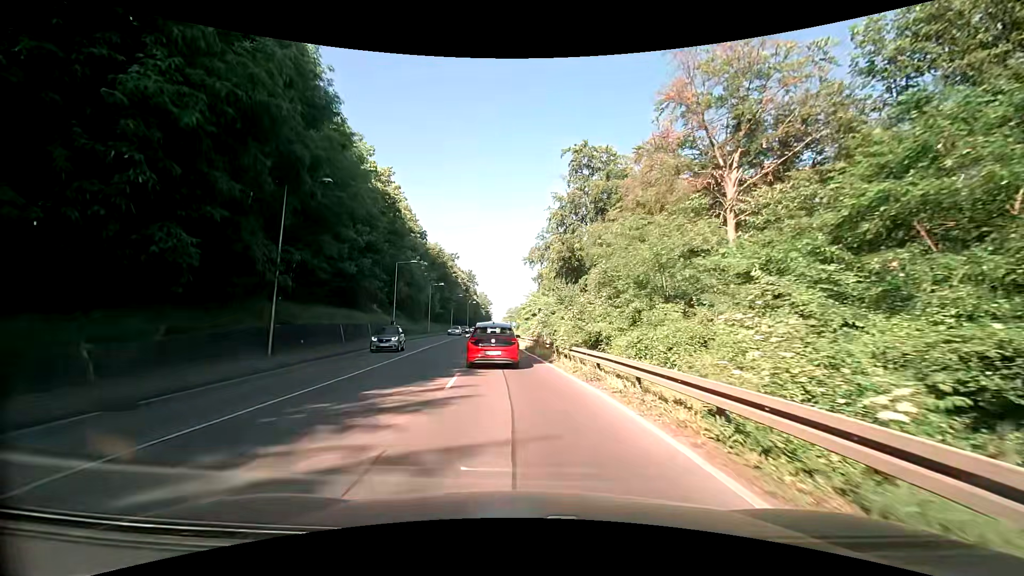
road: secondary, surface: asphalt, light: Day
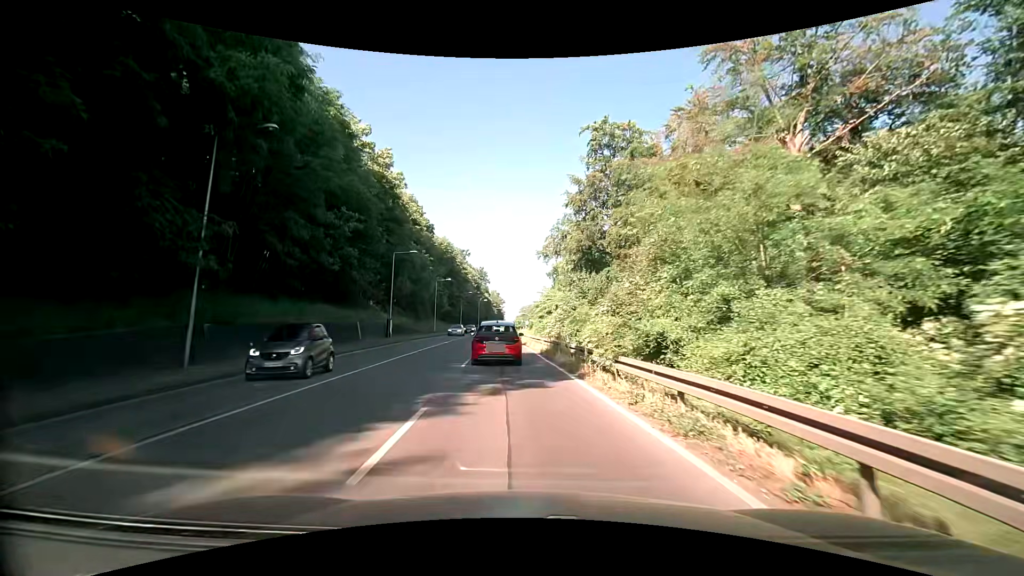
(-0.1, +6.6) m; -1°
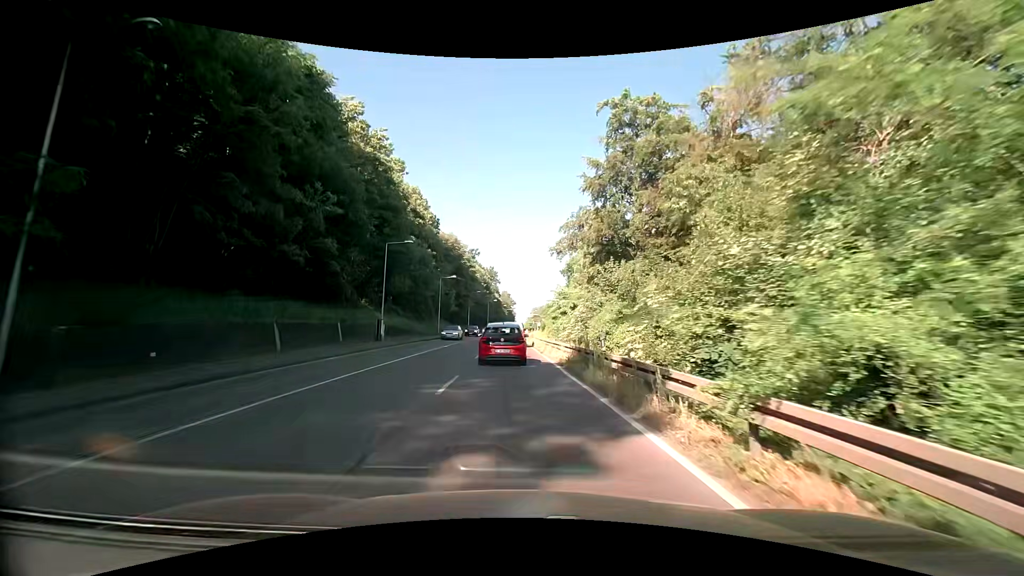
(-0.1, +6.5) m; -2°
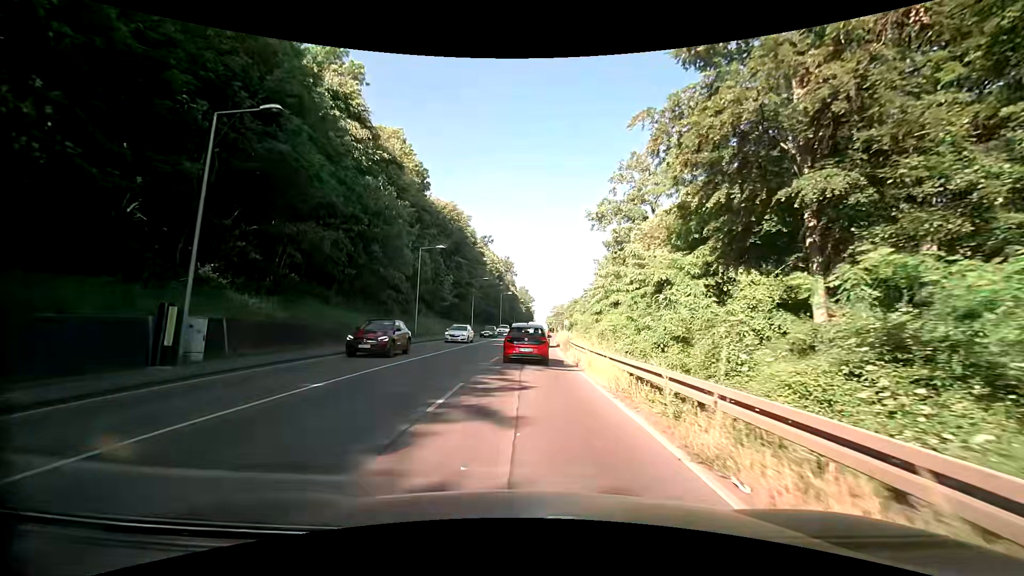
(-0.7, +26.1) m; -2°
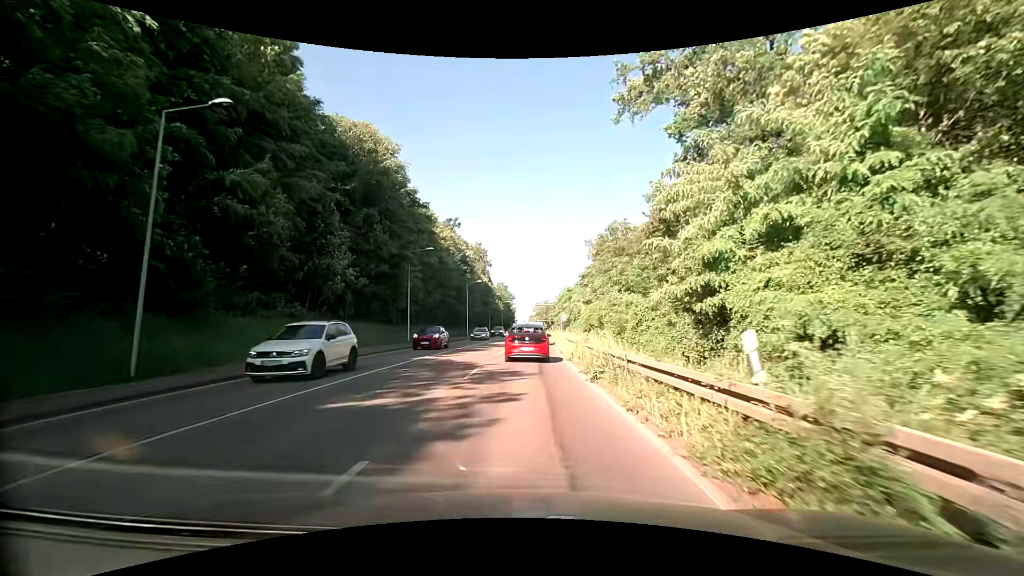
(+0.8, +30.6) m; +3°
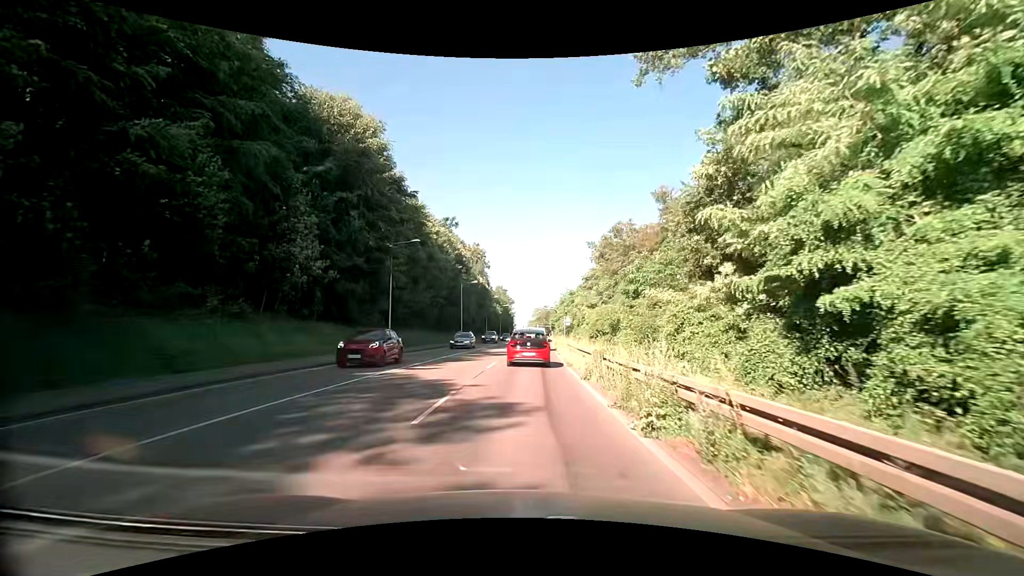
(-0.1, +5.8) m; -1°
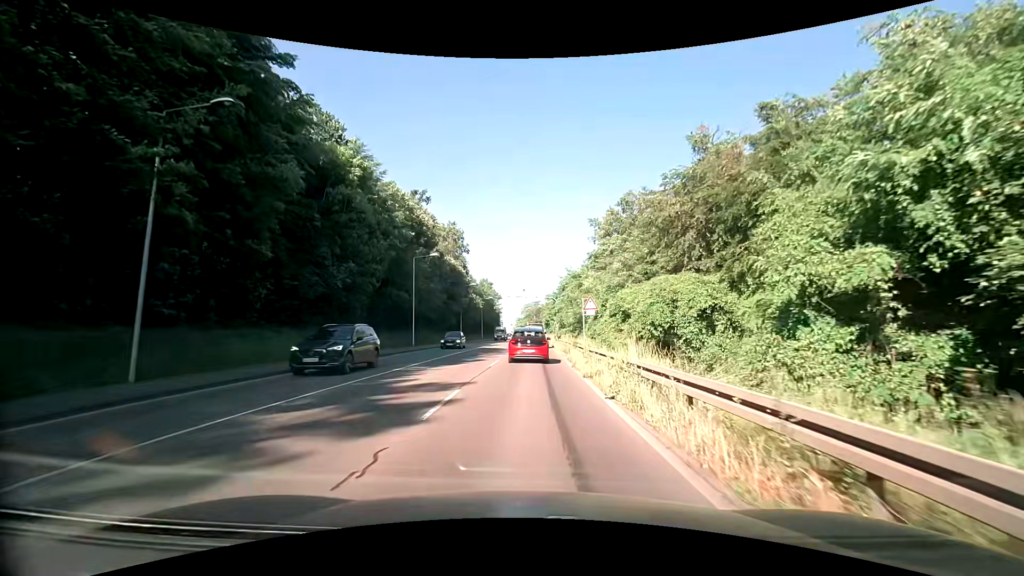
(+0.5, +24.0) m; +2°
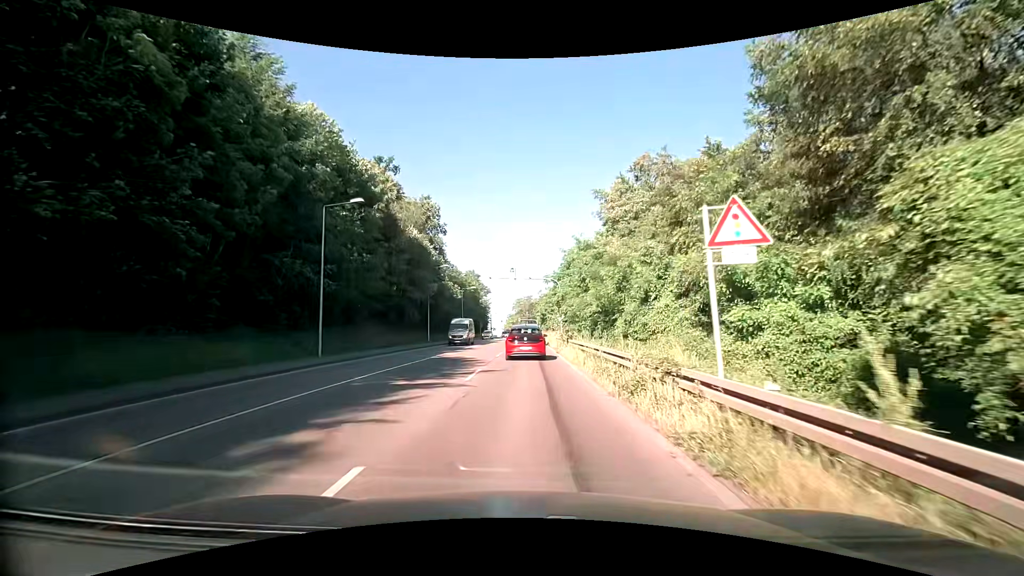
(+0.3, +18.8) m; +1°
